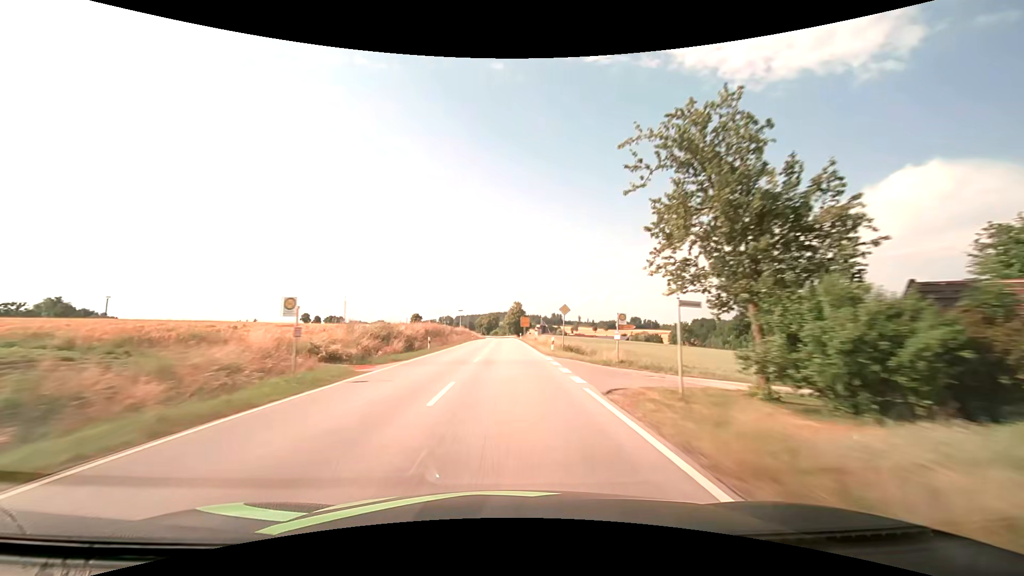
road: secondary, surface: asphalt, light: Day
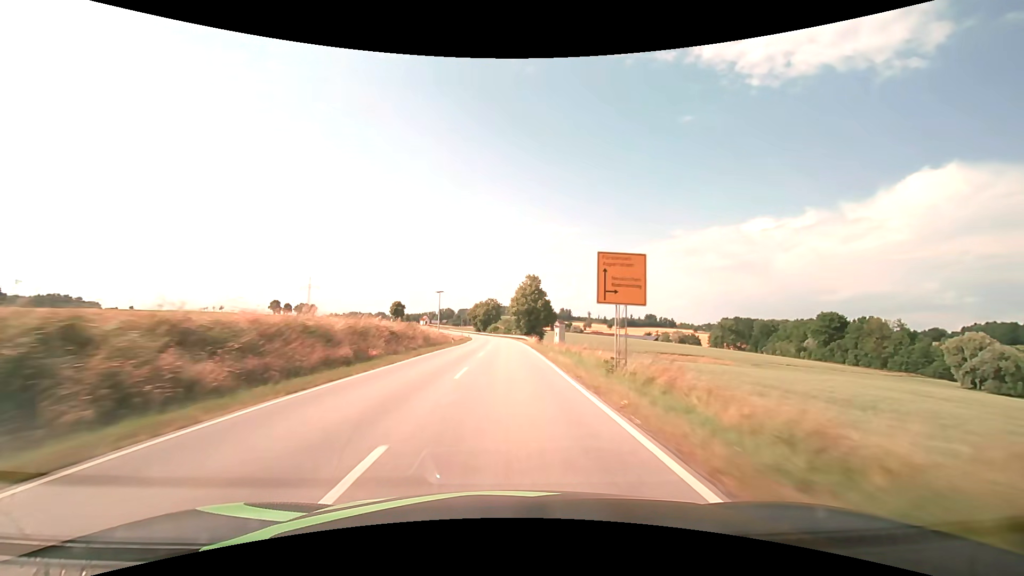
(-0.3, +79.2) m; -1°
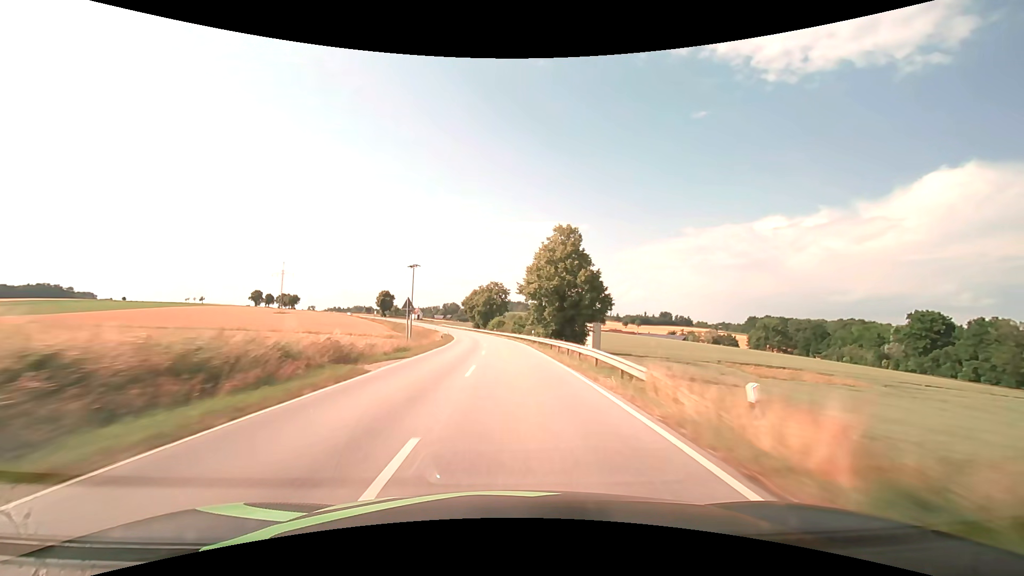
(-0.4, +47.7) m; -1°
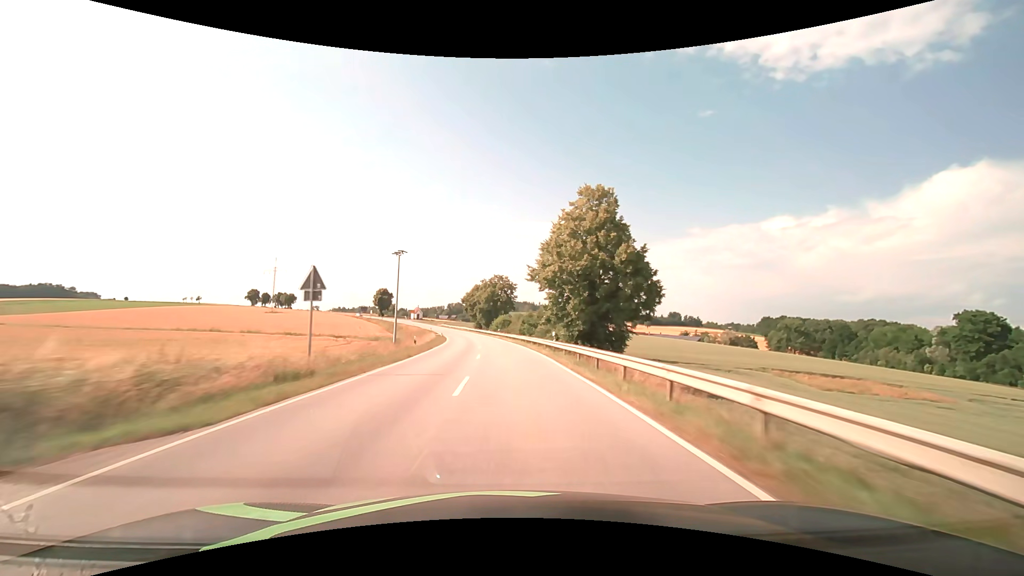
(-0.1, +15.9) m; -1°
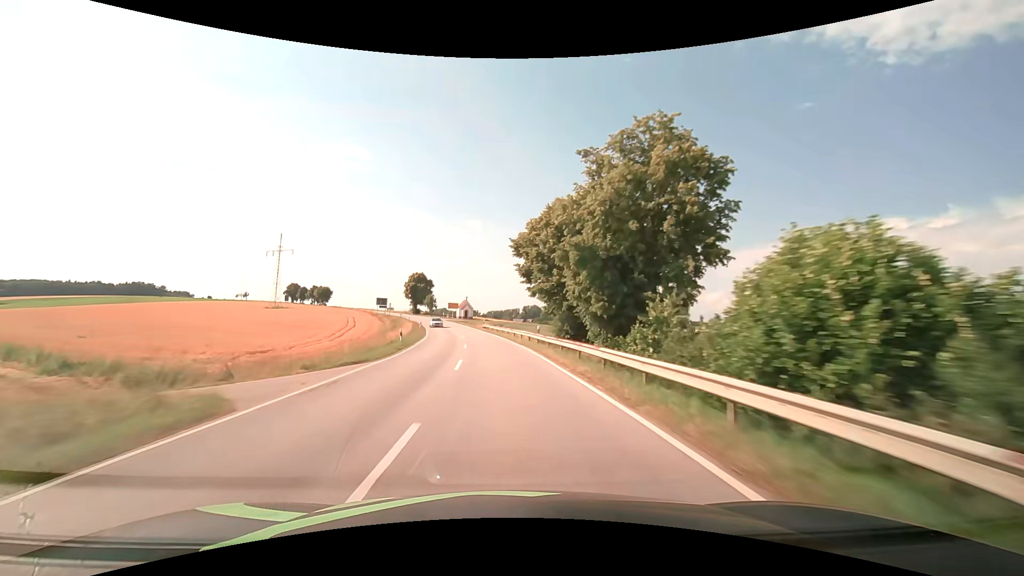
(-5.1, +79.3) m; -9°
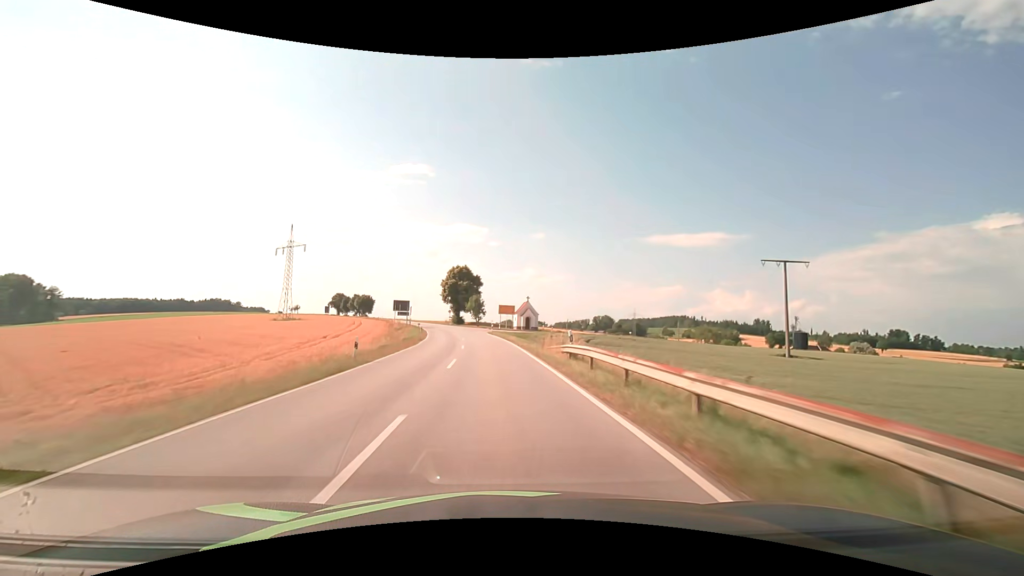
(-2.6, +47.2) m; -7°
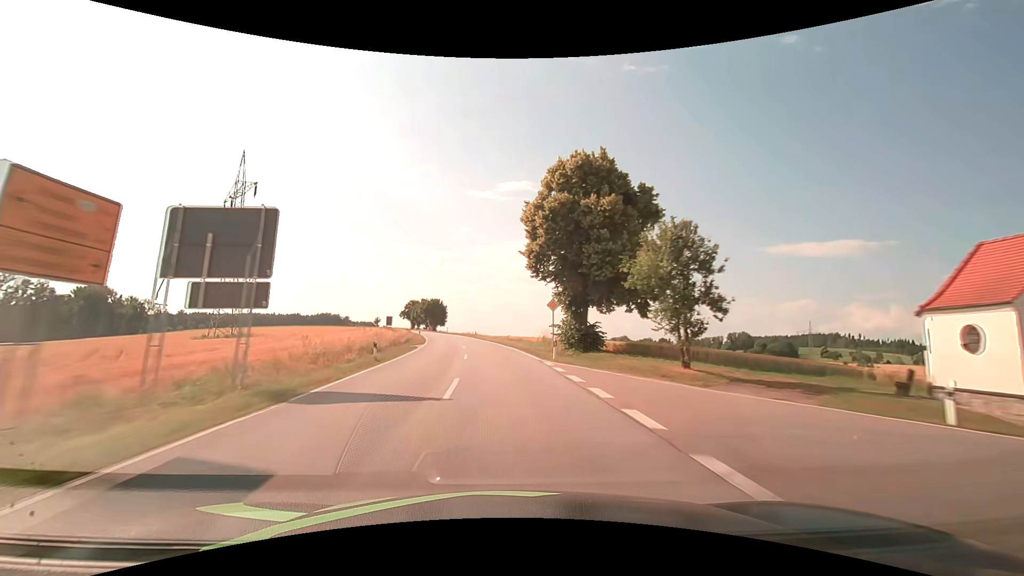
(-8.9, +77.6) m; -13°
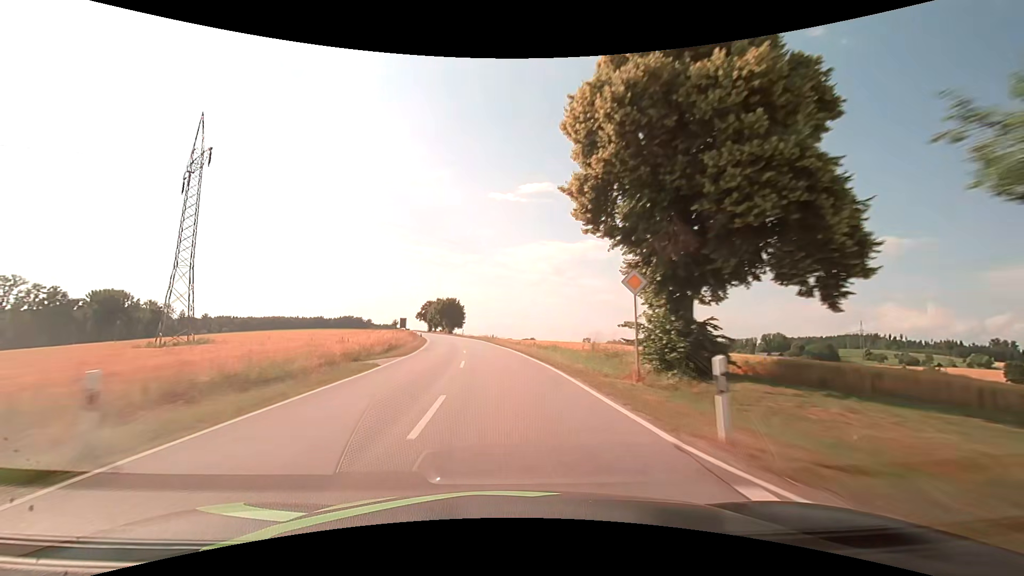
(-0.3, +15.6) m; -2°
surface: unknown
(0, +10) (-1, +20) (-1, +30) (-2, +40) (-4, +50) (-5, +60) (-7, +70) (-9, +79) (-10, +89) (-13, +99) m
